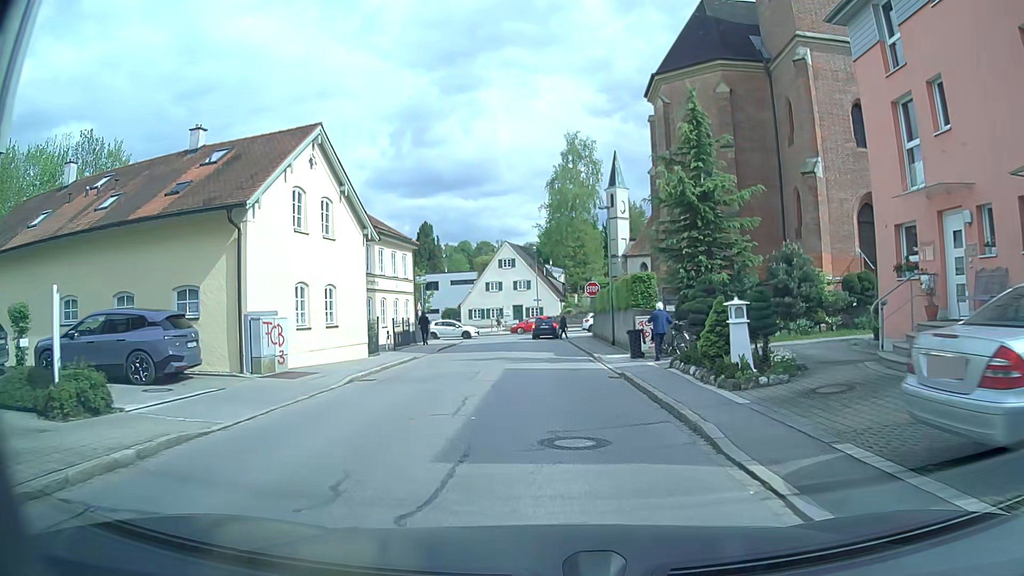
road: residential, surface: asphalt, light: Day
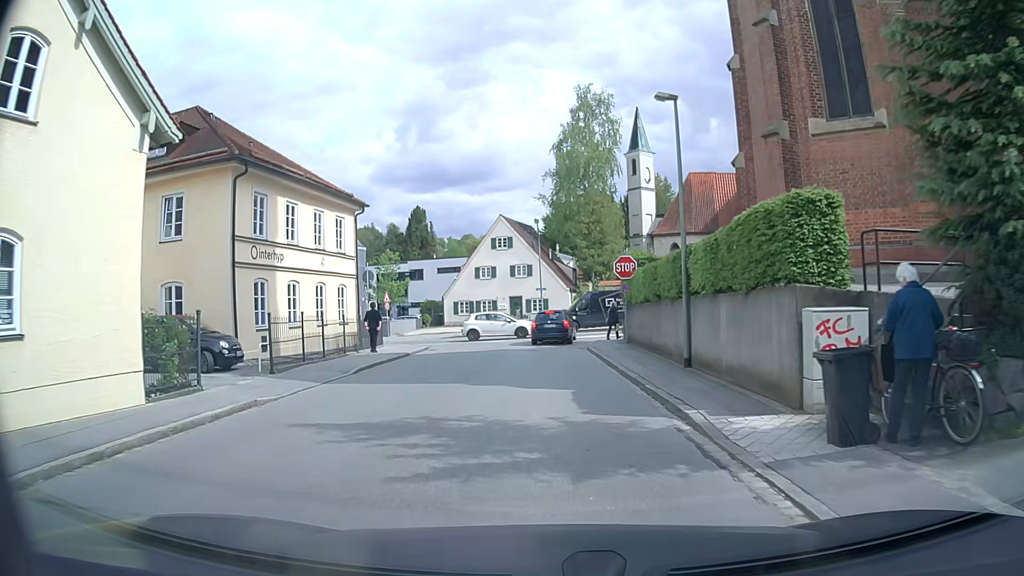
(-0.1, +14.9) m; 0°
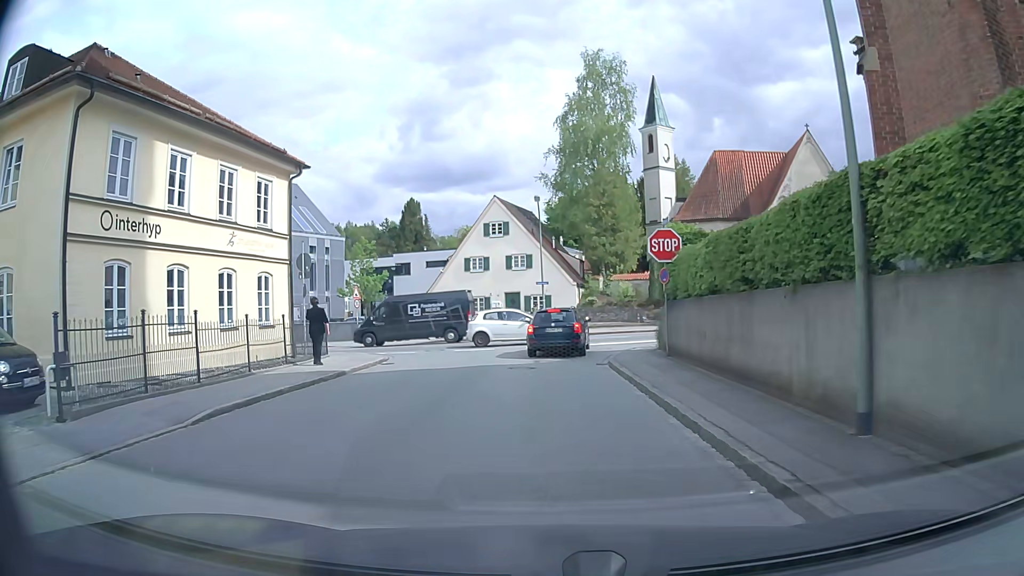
(0.0, +8.3) m; 0°
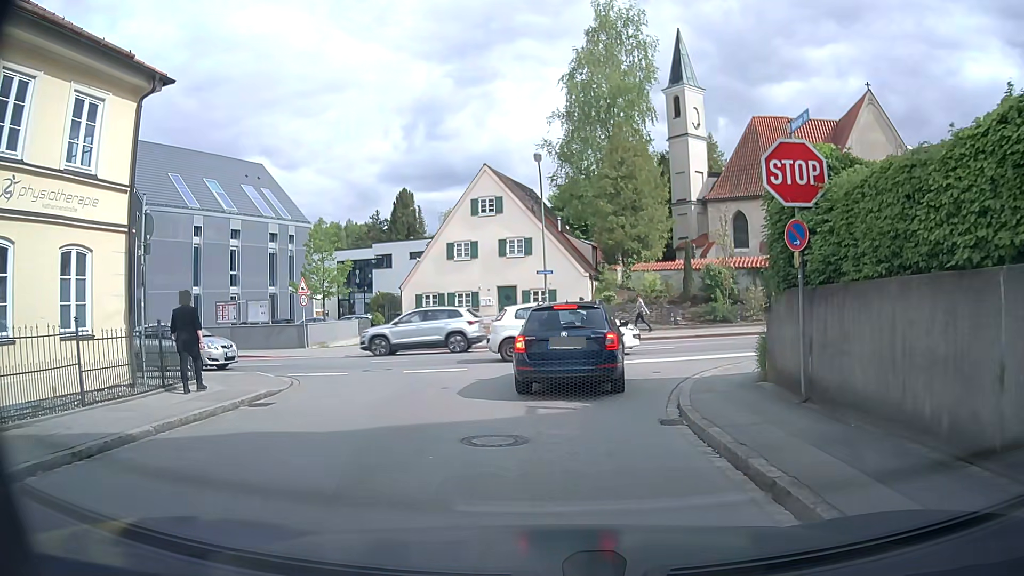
(0.0, +9.4) m; 0°
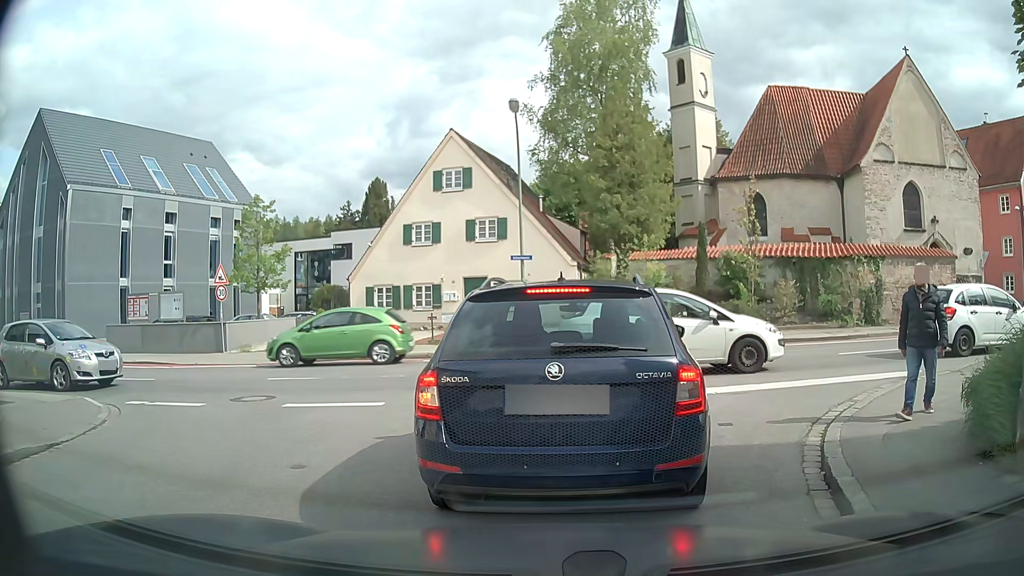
(0.0, +6.2) m; +1°
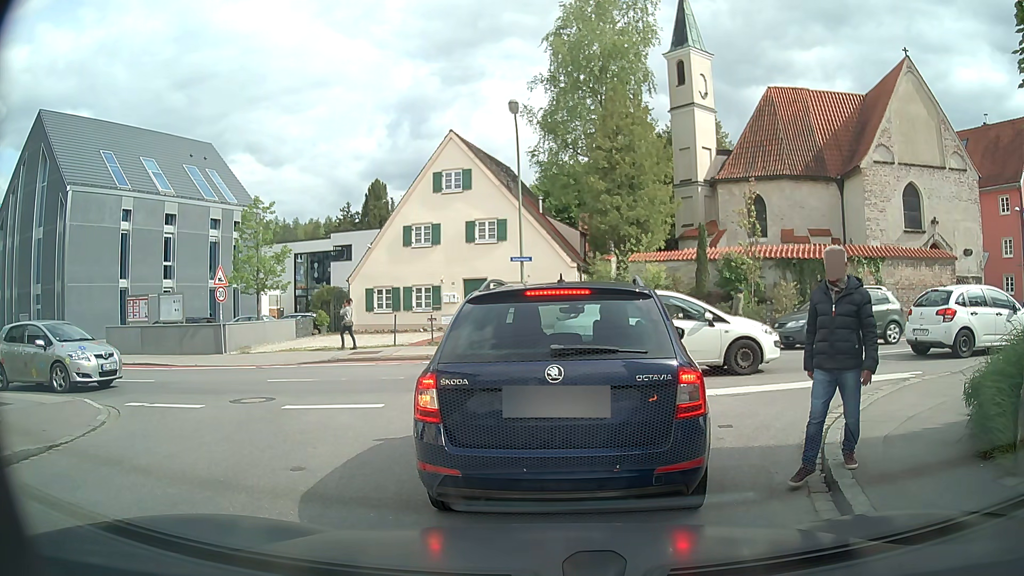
(0.0, +0.1) m; 0°
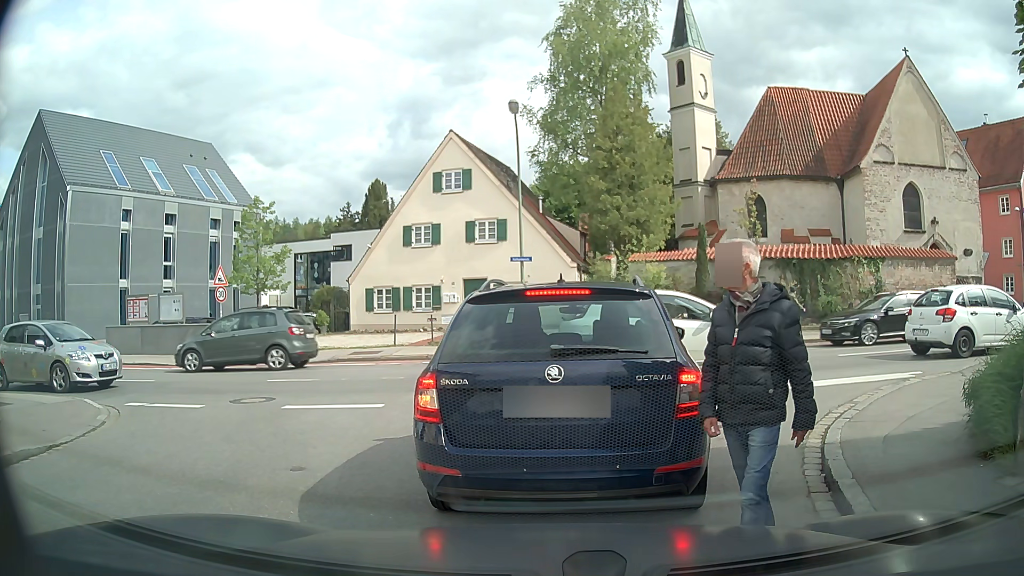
(0.0, 0.0) m; 0°
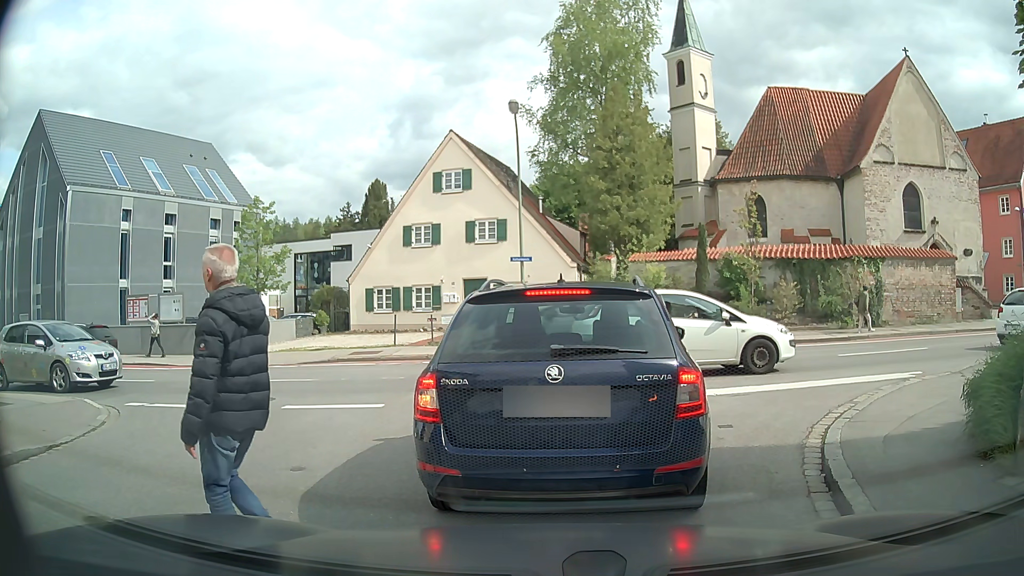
(0.0, 0.0) m; 0°
